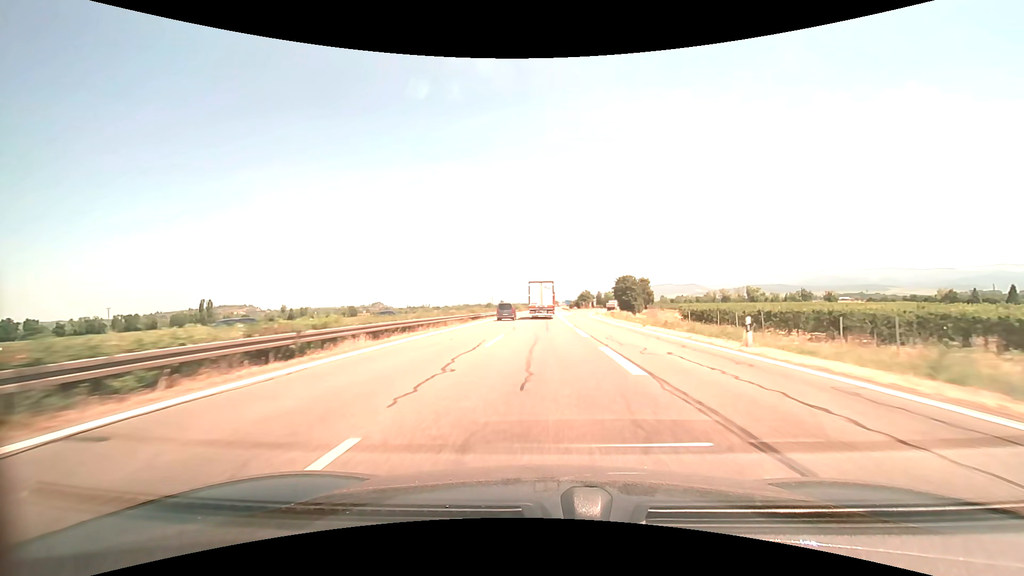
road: motorway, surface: asphalt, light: Day
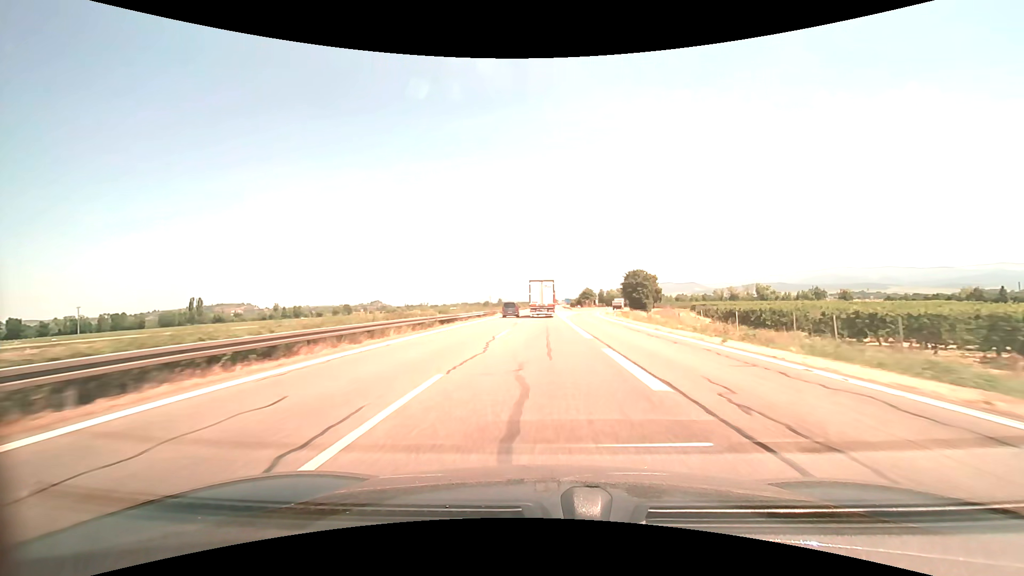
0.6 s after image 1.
(0.0, +13.8) m; 0°
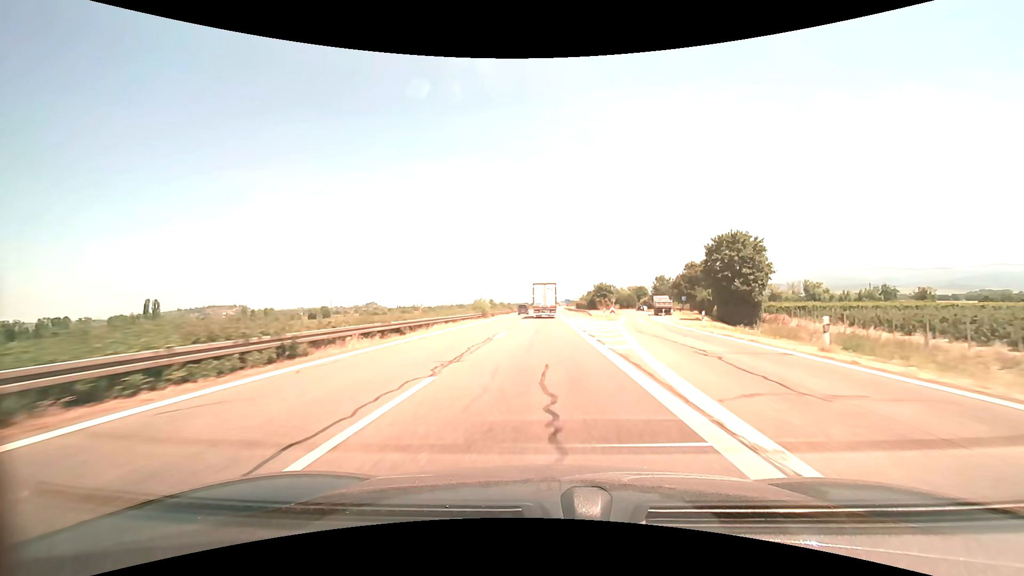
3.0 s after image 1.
(+0.3, +53.3) m; 0°
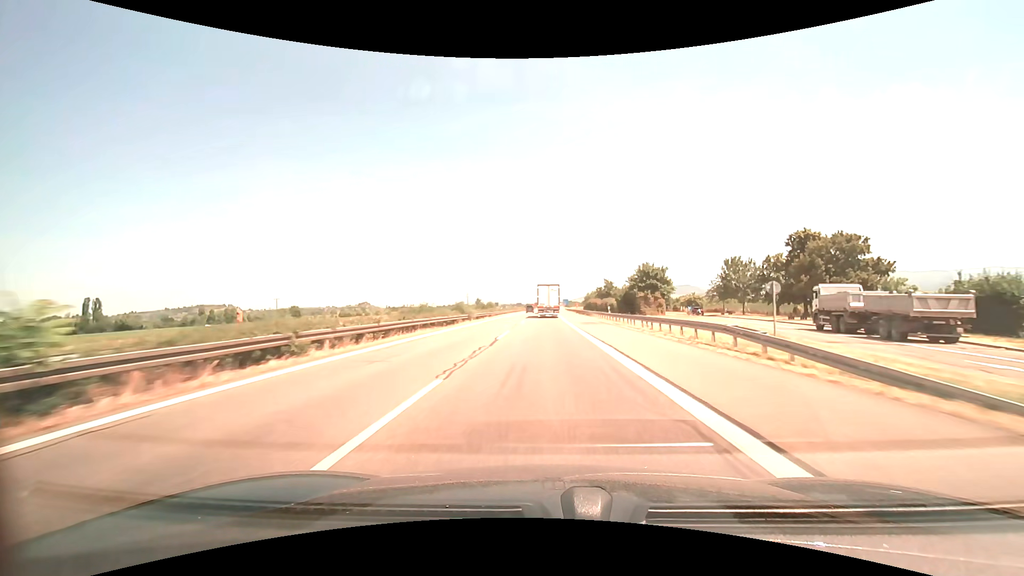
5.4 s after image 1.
(0.0, +54.4) m; 0°
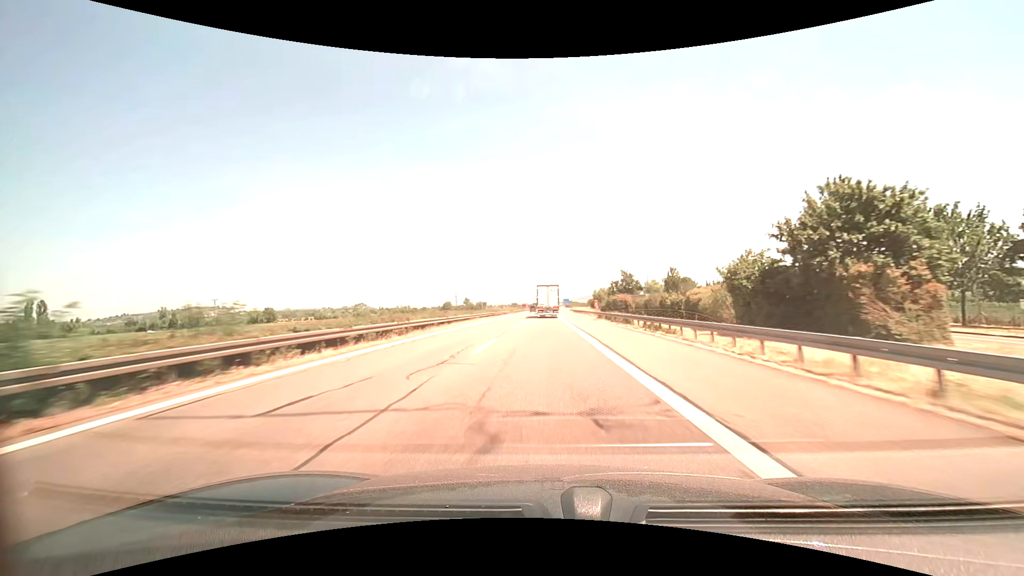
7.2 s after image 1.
(+0.2, +42.4) m; 0°
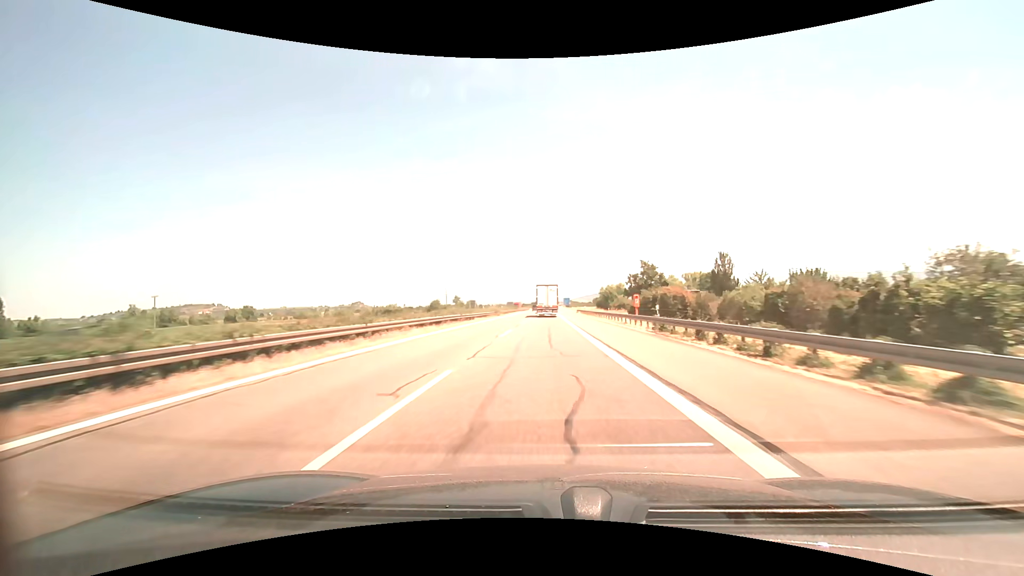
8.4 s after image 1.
(-0.1, +28.6) m; 0°
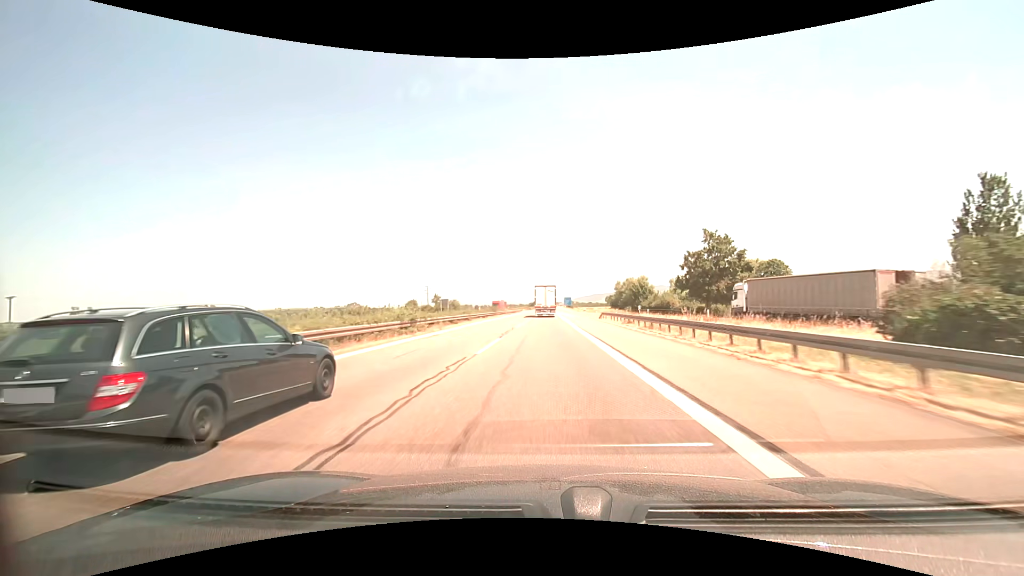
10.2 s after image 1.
(+0.1, +43.3) m; 0°
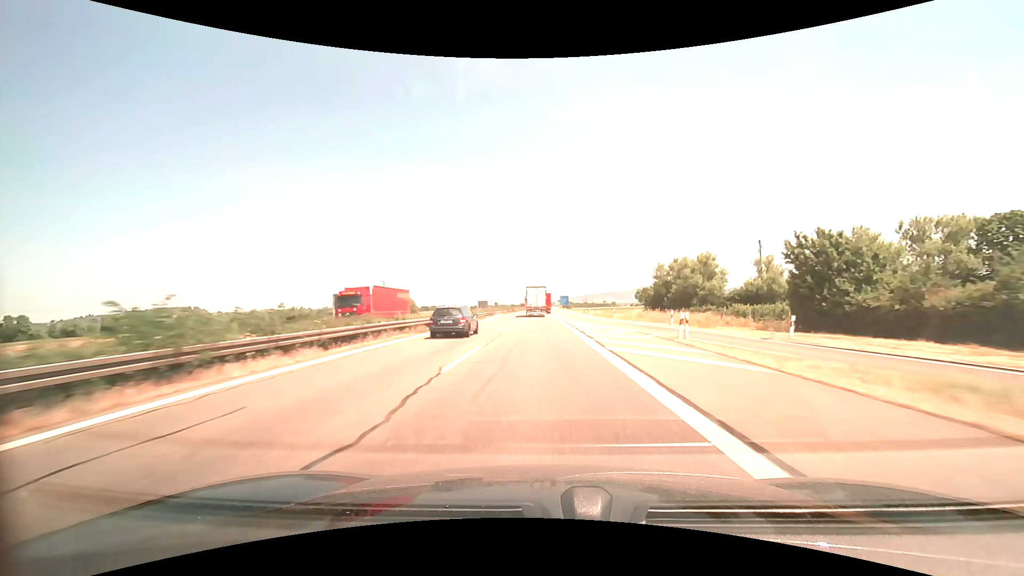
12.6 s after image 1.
(+0.3, +57.9) m; +1°
(0, +10) (0, +20) (0, +30) (0, +40) (0, +50) (0, +60) (0, +70) (0, +80) (0, +90) (0, +100) m
